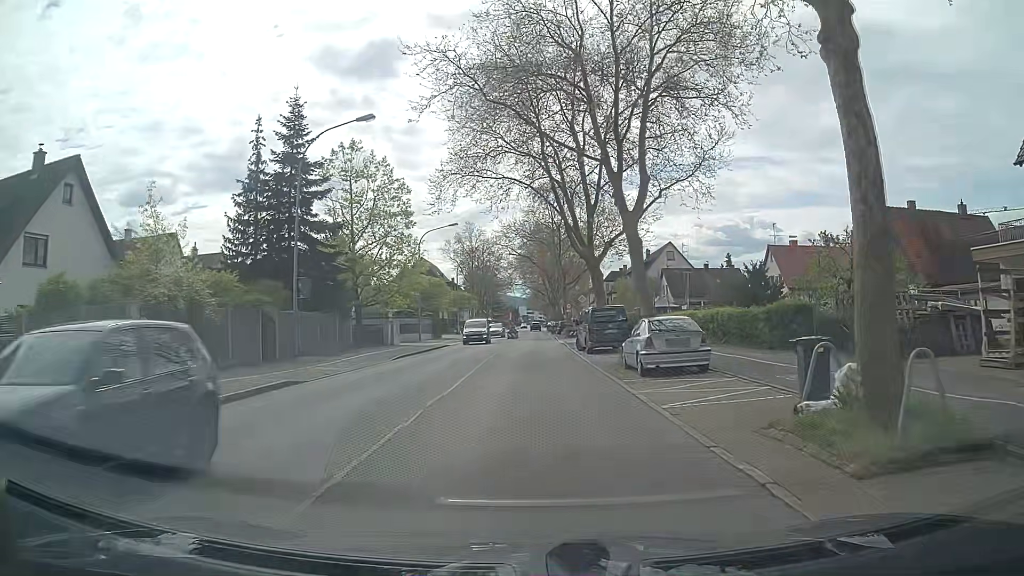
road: secondary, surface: asphalt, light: Day
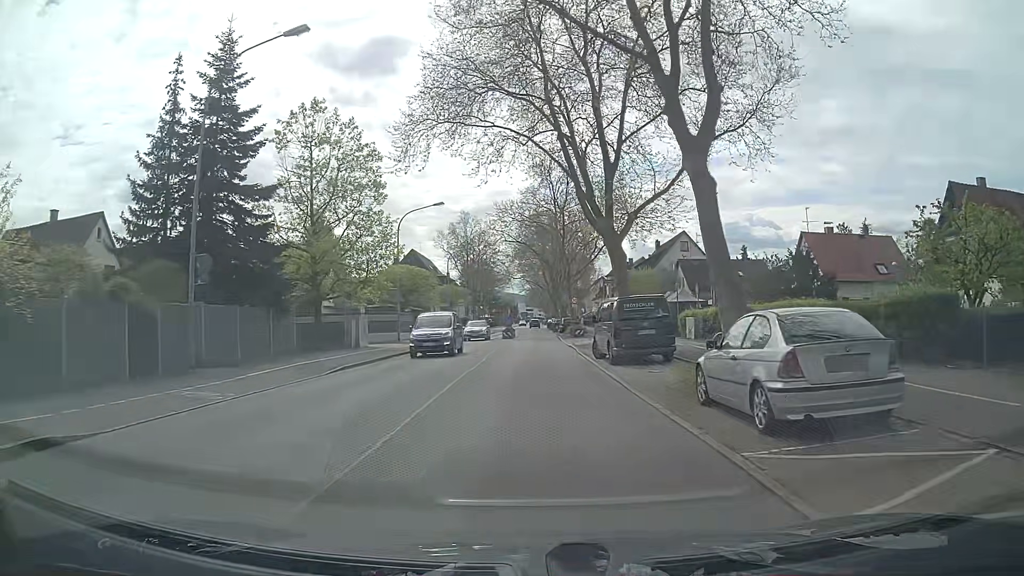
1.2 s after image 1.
(+0.2, +8.9) m; 0°
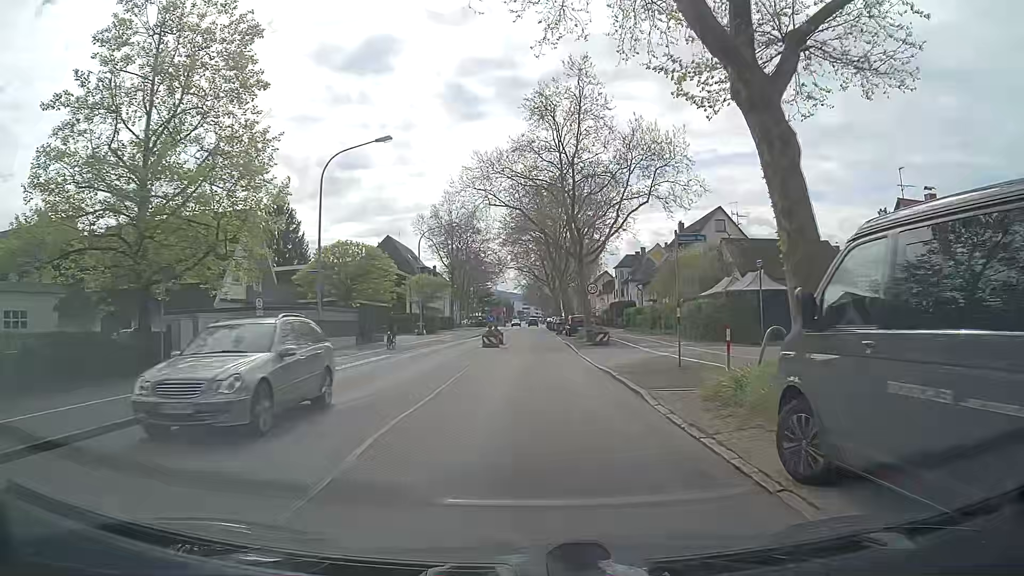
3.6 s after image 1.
(+0.4, +17.8) m; +1°
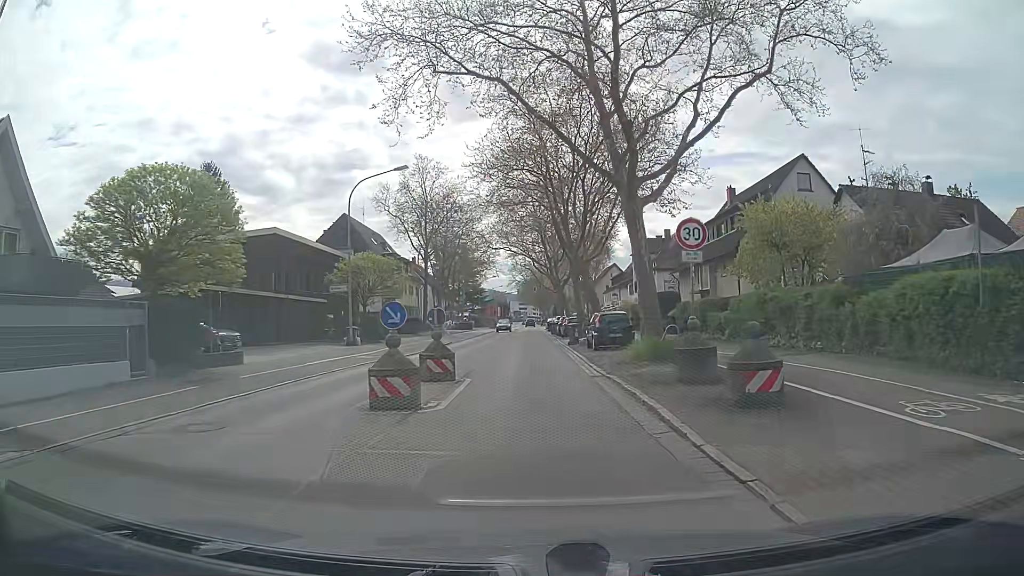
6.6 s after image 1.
(+0.2, +22.4) m; +1°
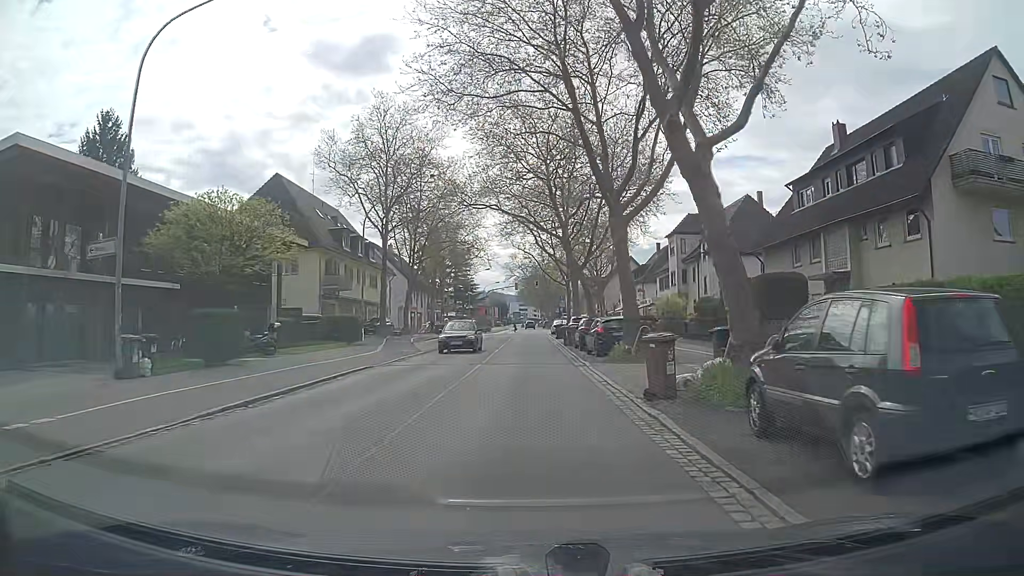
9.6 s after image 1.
(-0.1, +22.4) m; 0°
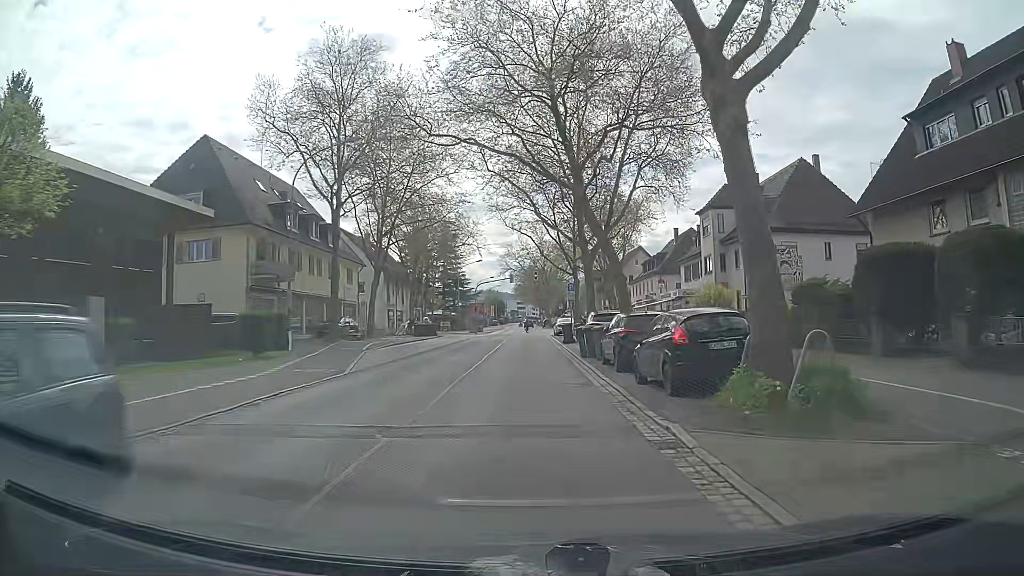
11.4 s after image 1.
(0.0, +13.4) m; 0°
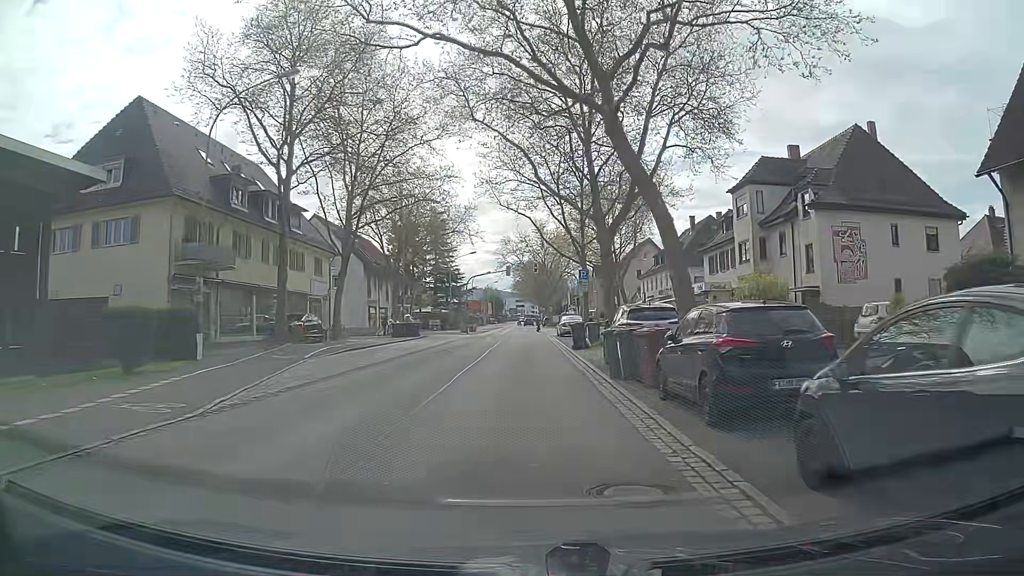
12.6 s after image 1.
(0.0, +9.0) m; 0°
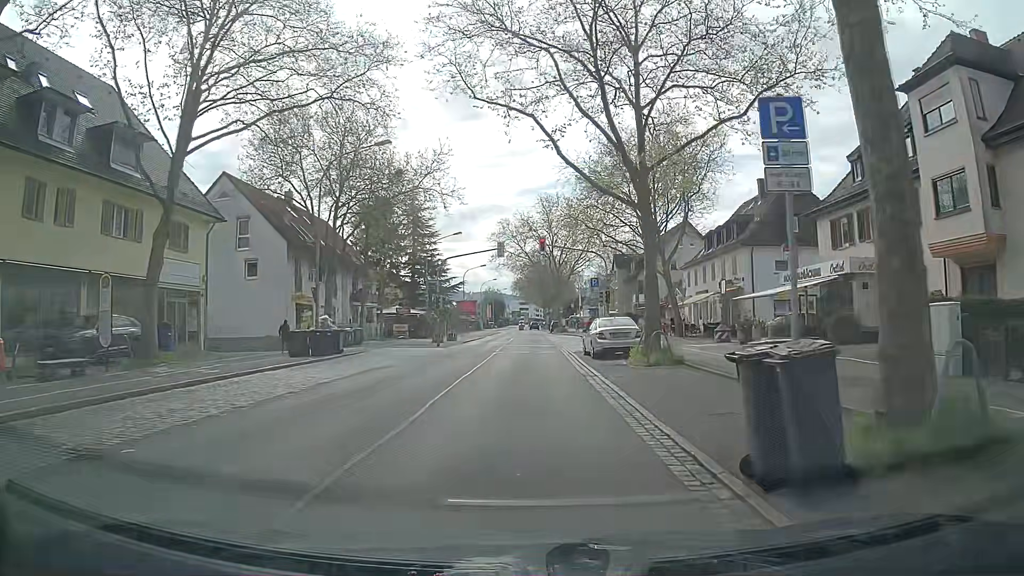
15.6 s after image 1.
(-0.1, +22.4) m; 0°
